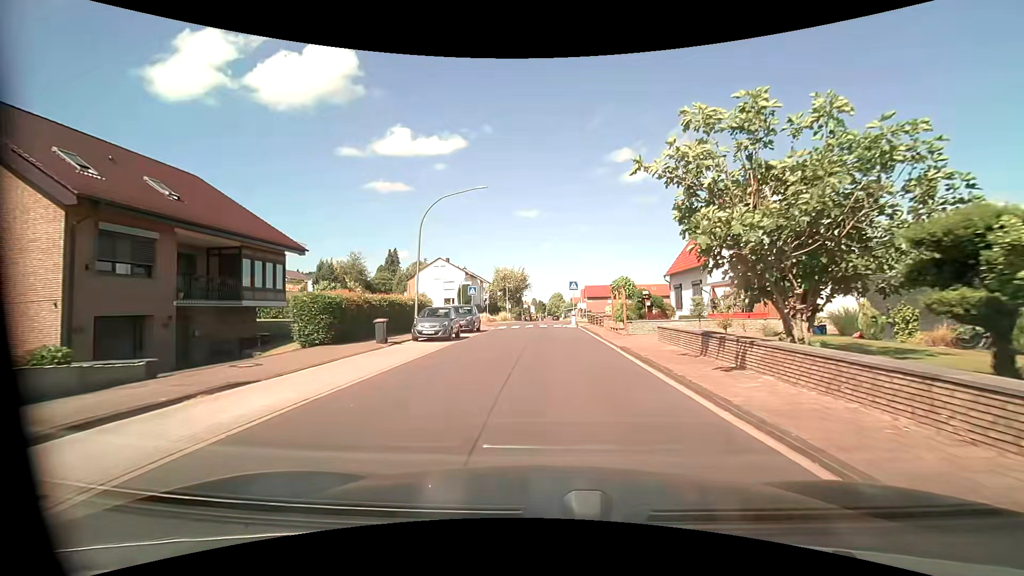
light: Day
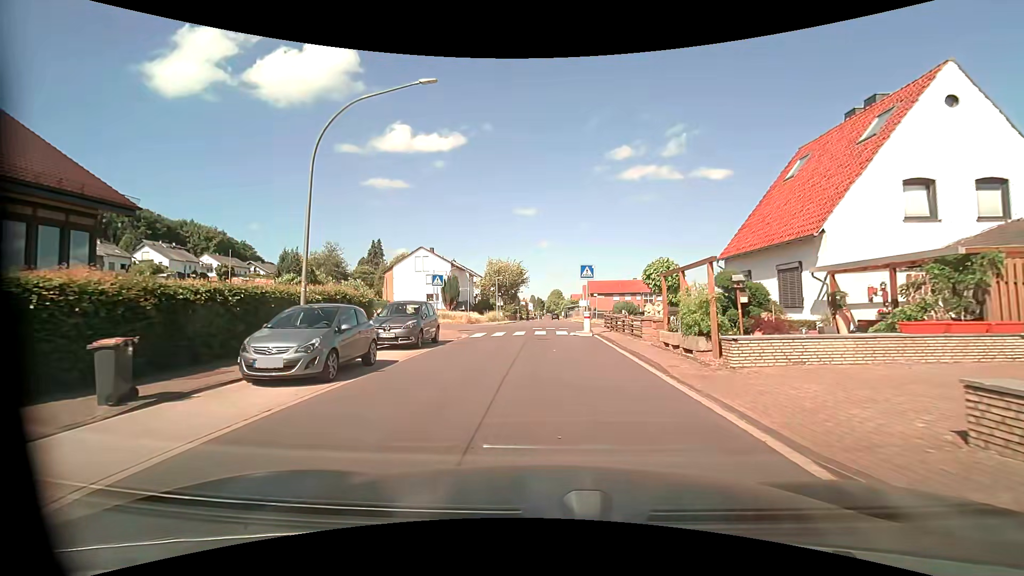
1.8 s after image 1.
(-0.1, +11.9) m; -1°
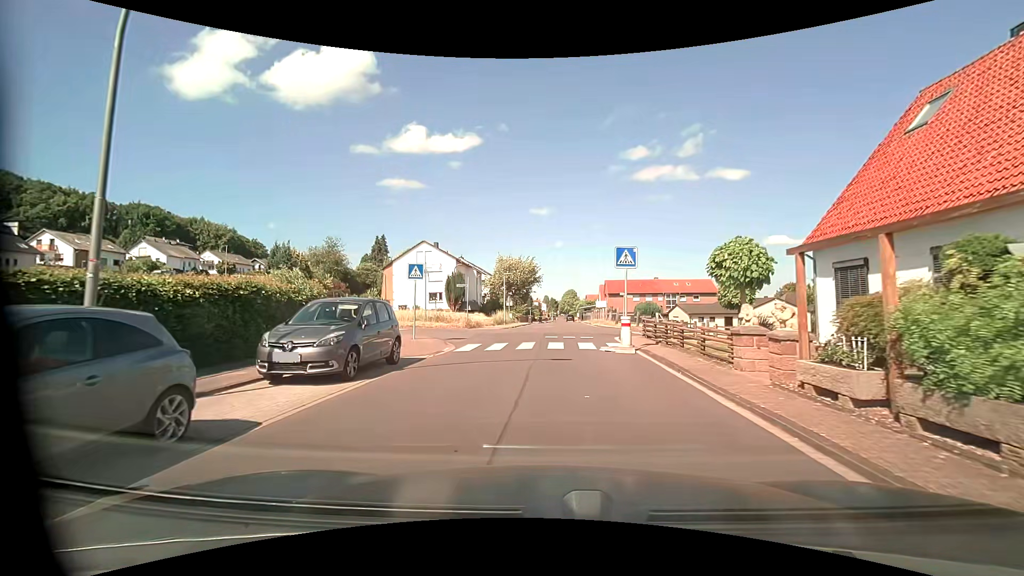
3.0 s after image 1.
(0.0, +7.0) m; -1°
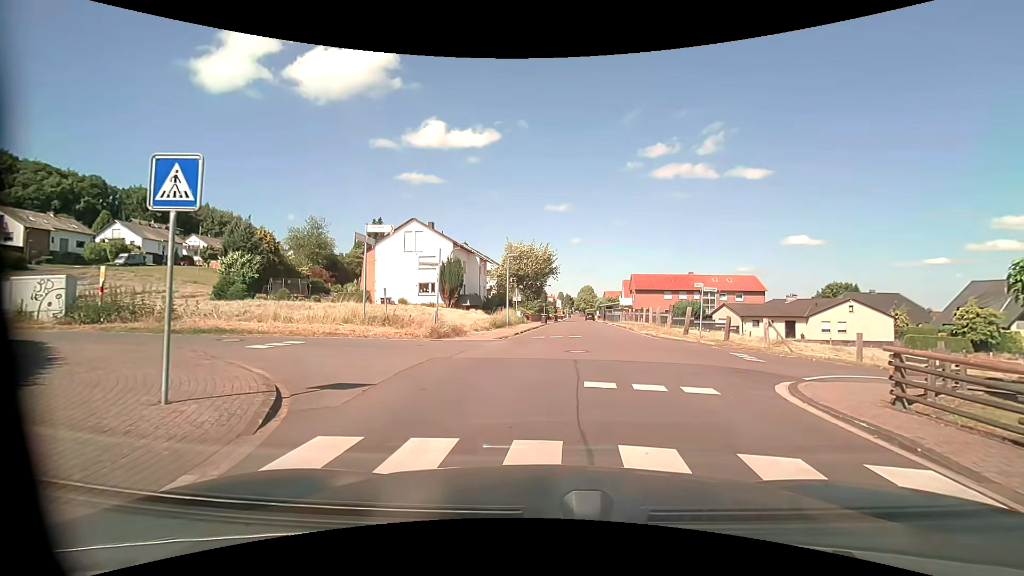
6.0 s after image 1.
(-0.3, +13.3) m; -1°
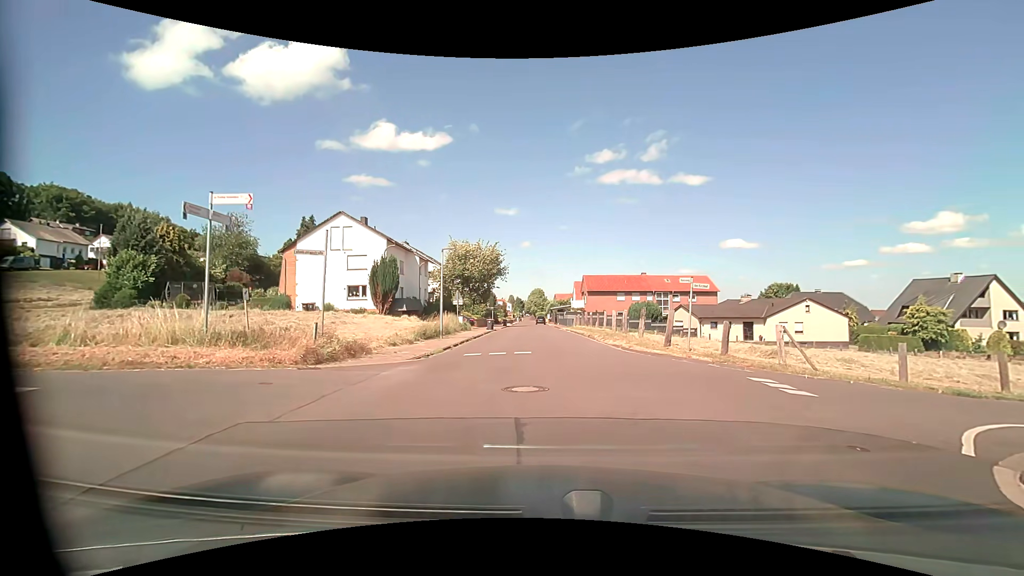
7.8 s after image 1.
(+0.2, +5.7) m; +6°
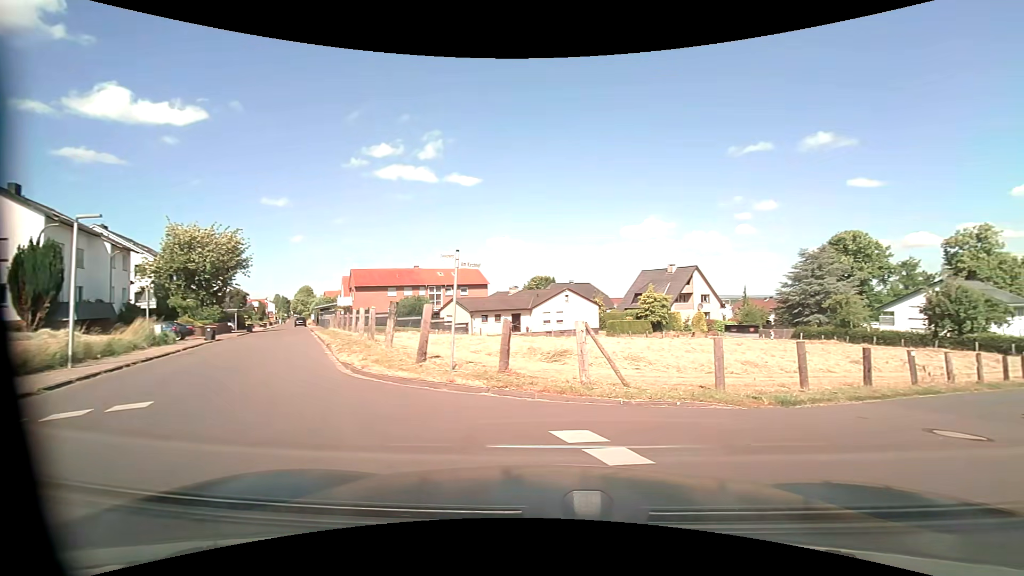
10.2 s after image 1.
(+1.0, +6.5) m; +24°
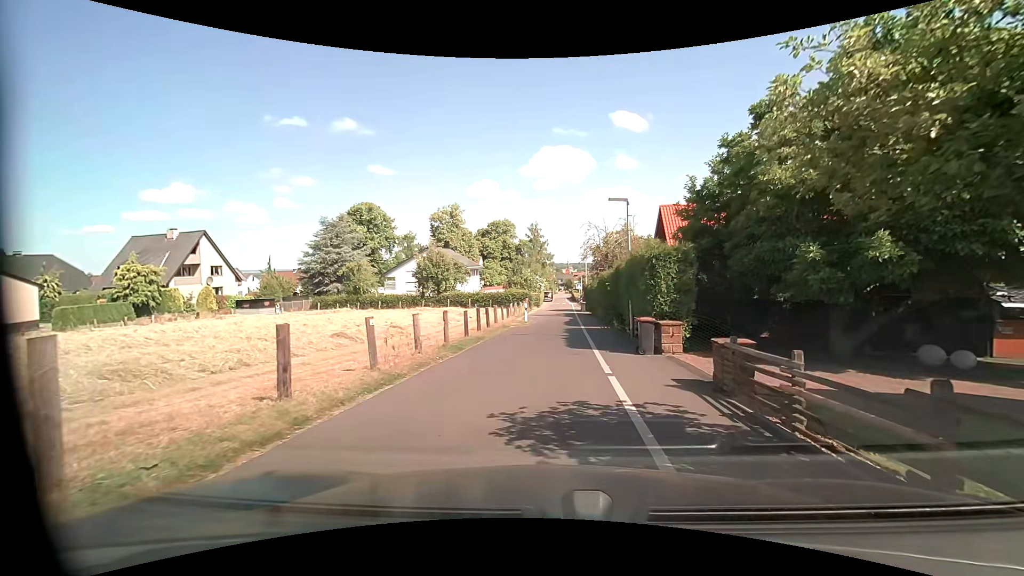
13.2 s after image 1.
(+4.2, +7.6) m; +51°
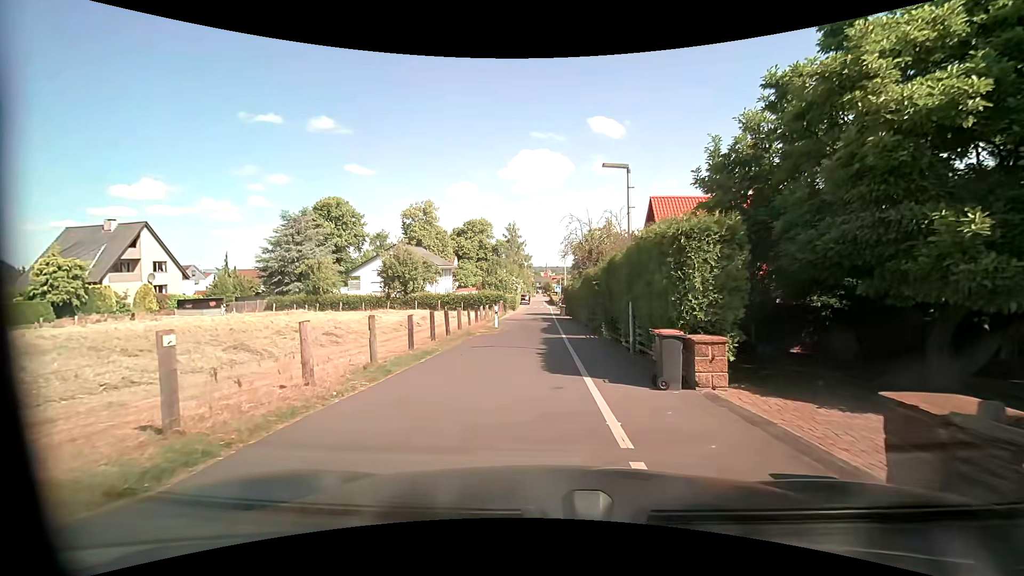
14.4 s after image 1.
(+0.1, +4.8) m; +2°
(0, +10) (0, +20) (0, +30) (0, +40) (0, +50) (0, +60) (0, +70) (0, +80) (0, +90) (-1, +100) m
